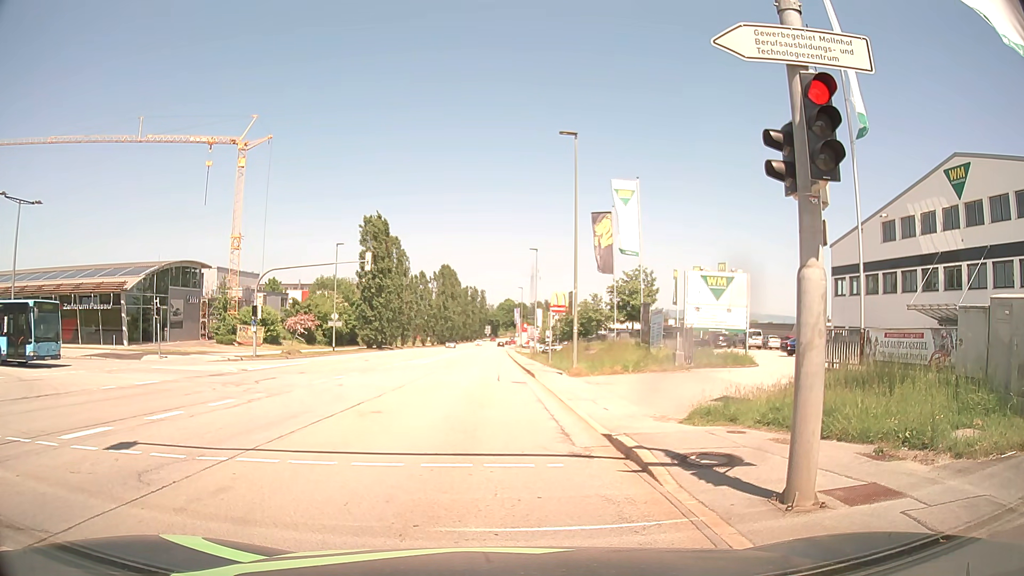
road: secondary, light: Day
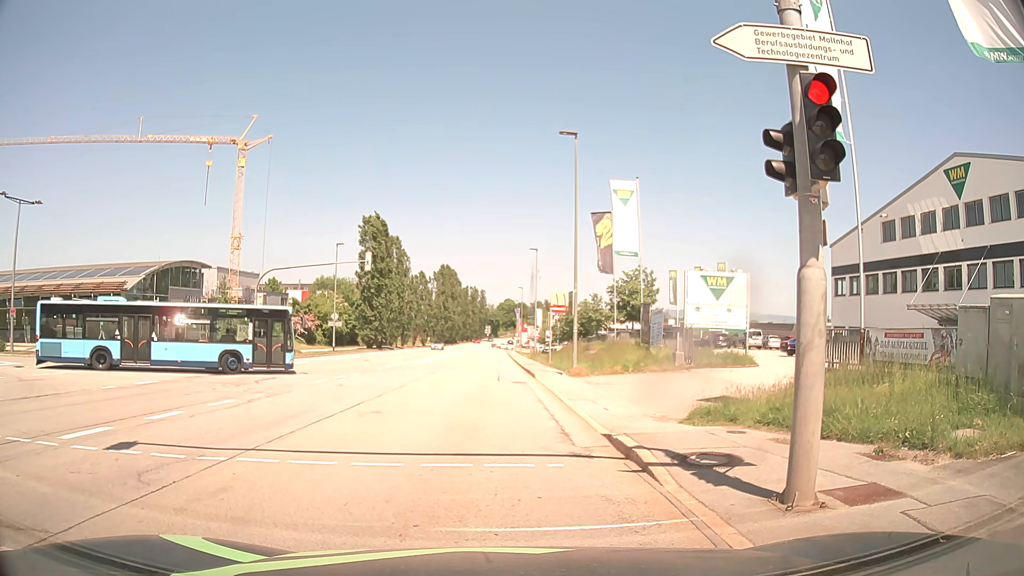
(0.0, 0.0) m; 0°
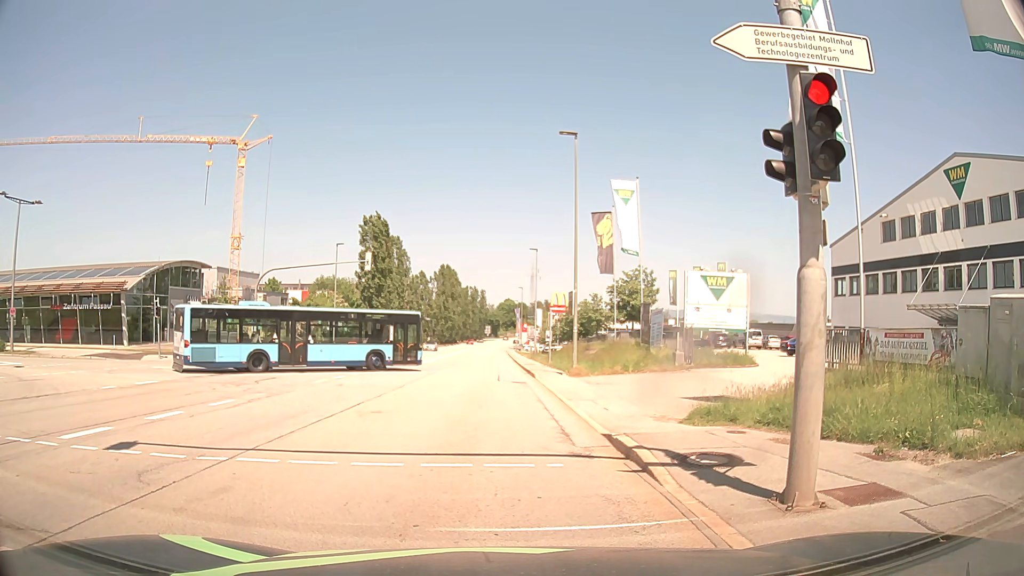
(0.0, 0.0) m; 0°
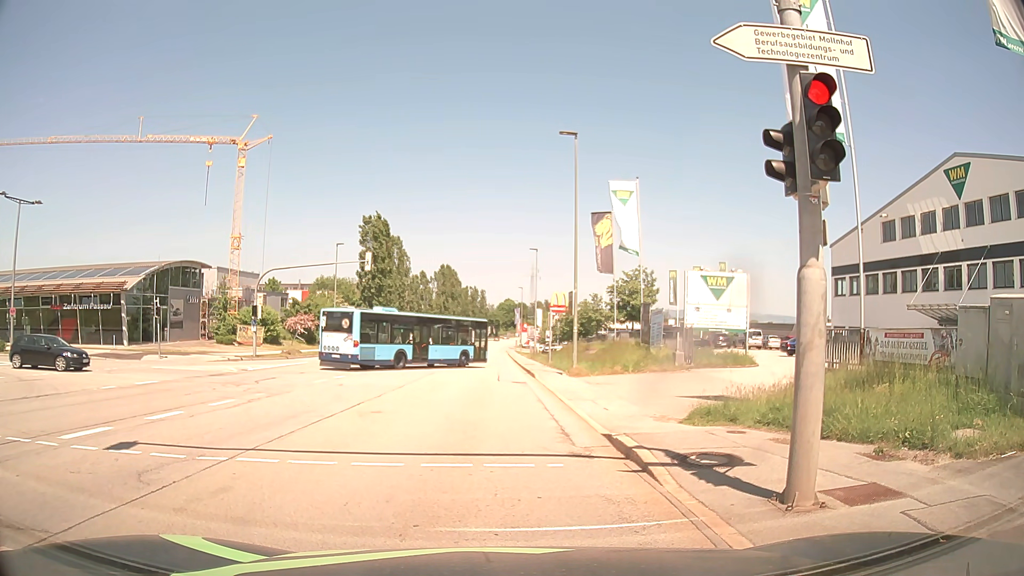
(0.0, 0.0) m; 0°
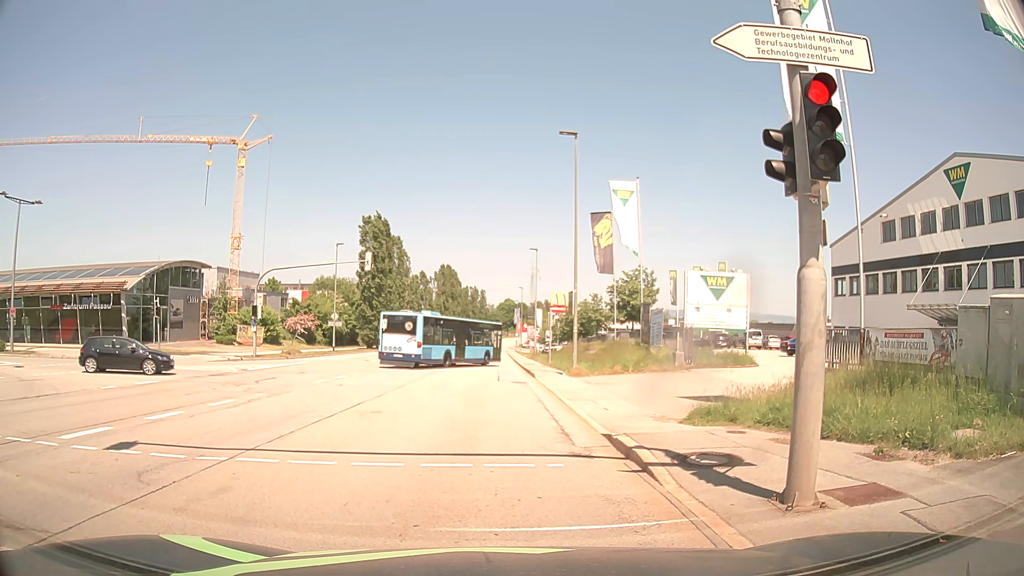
(0.0, 0.0) m; 0°
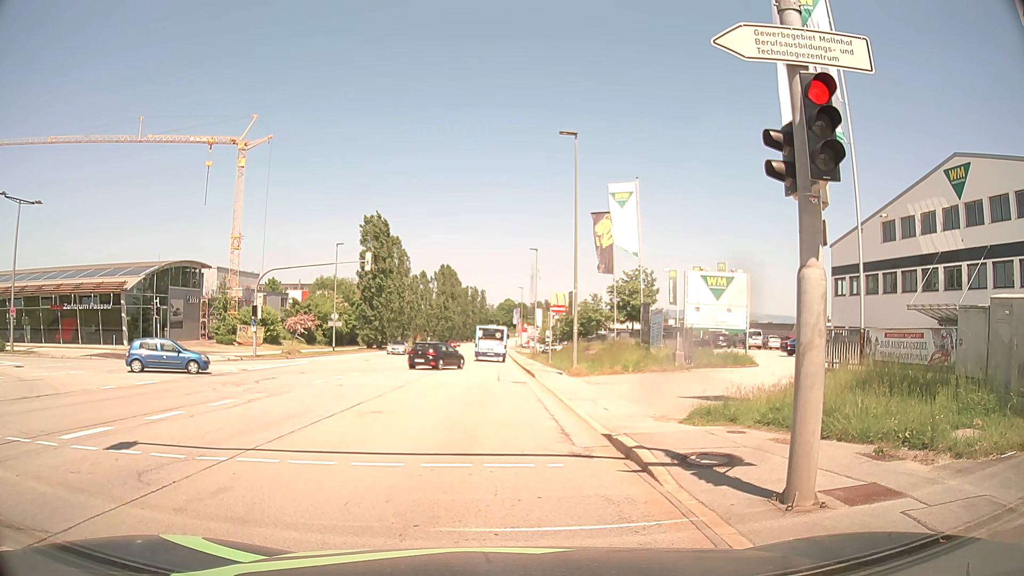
(0.0, 0.0) m; 0°
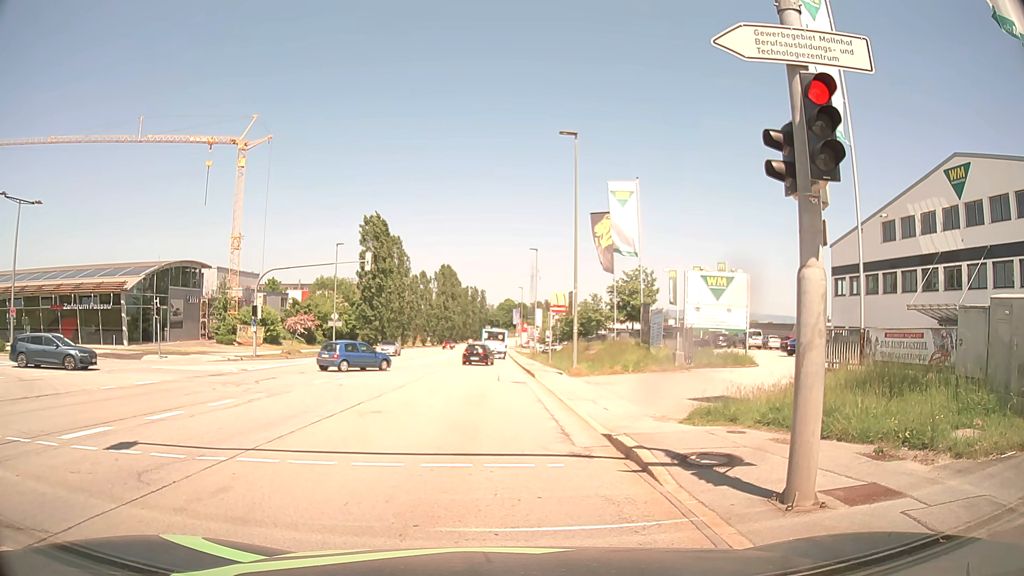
(0.0, 0.0) m; 0°
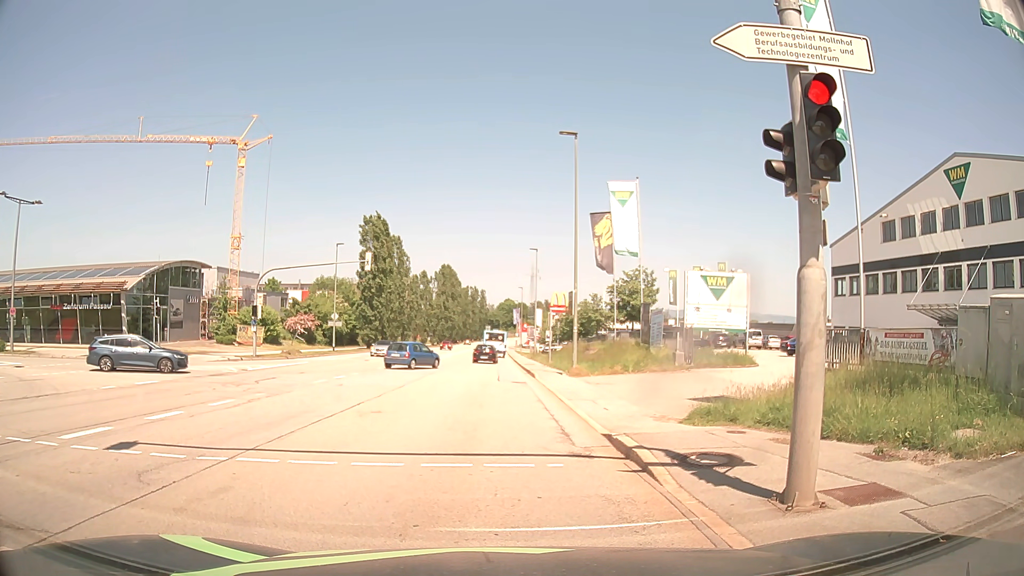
(0.0, 0.0) m; 0°
(0, +10) (0, +20) (0, +30) (-1, +40) (-1, +50) (0, +60) (0, +70) (0, +80) (0, +90) (0, +100) m
